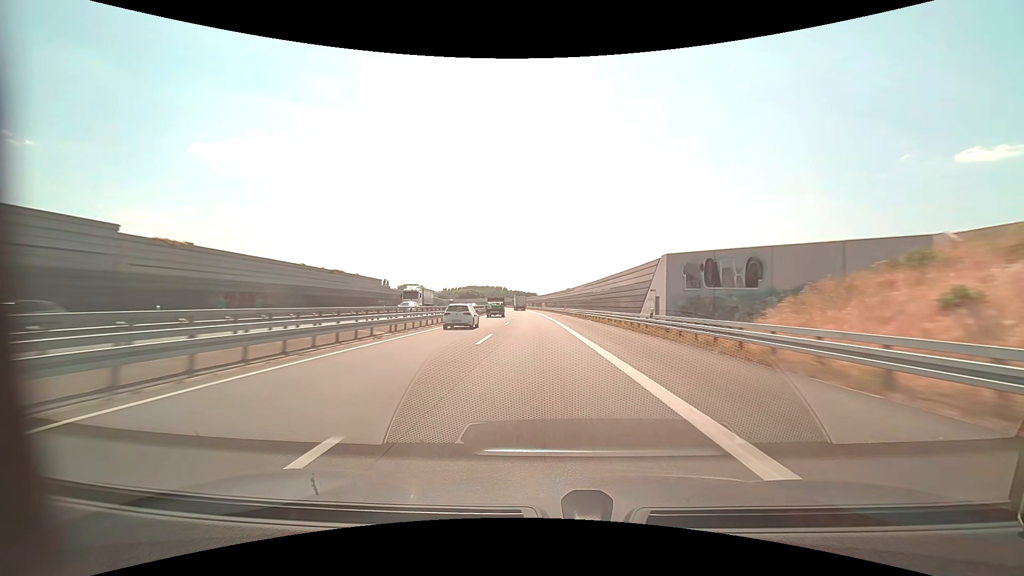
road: motorway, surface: asphalt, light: Day
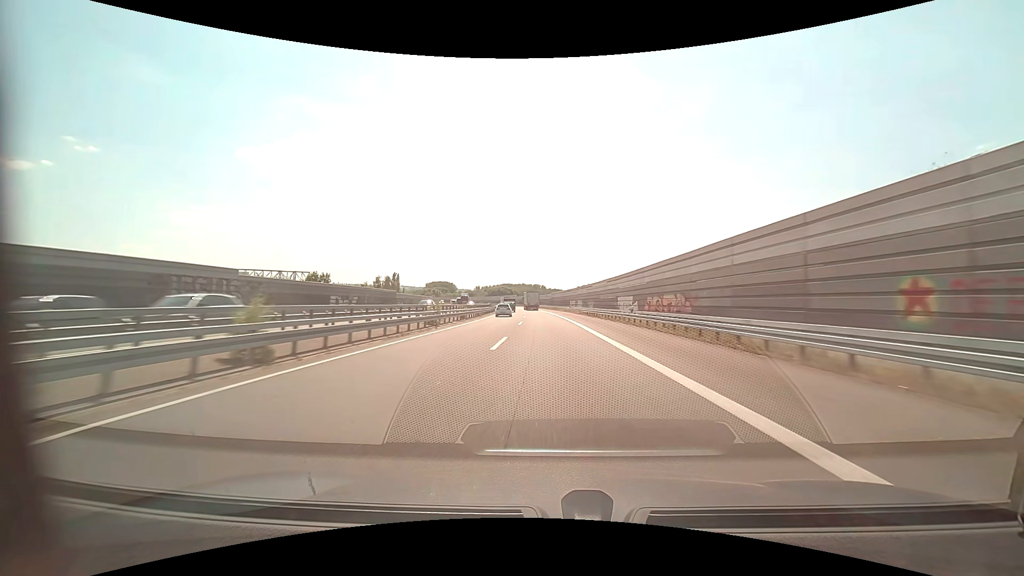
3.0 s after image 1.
(-4.1, +93.2) m; -4°
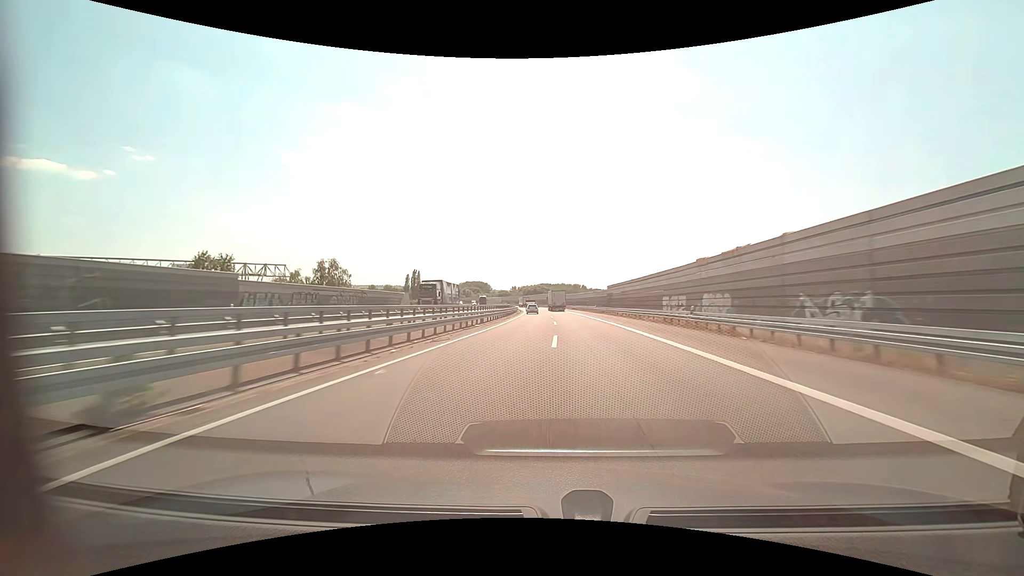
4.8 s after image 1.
(-1.8, +53.5) m; -4°
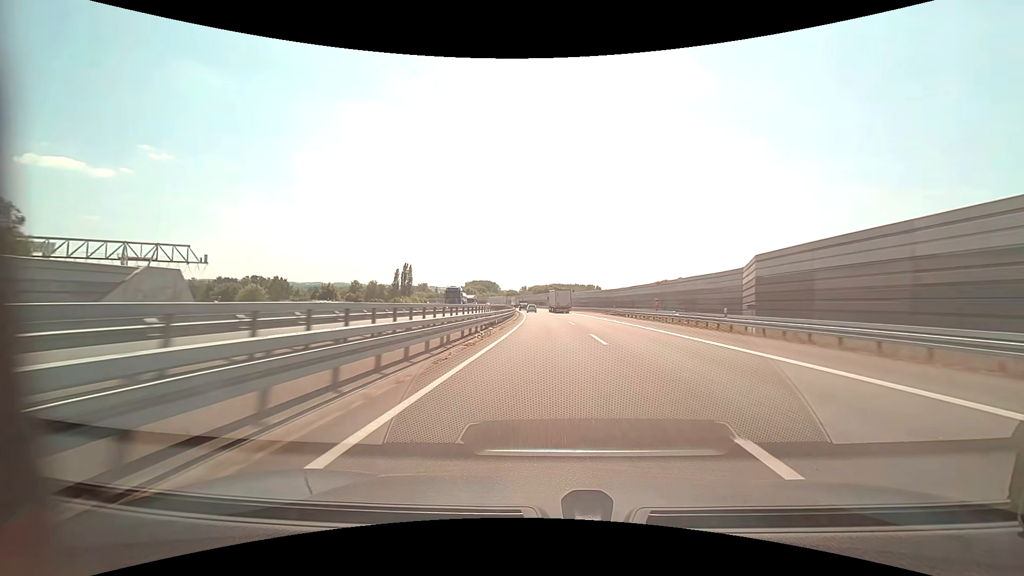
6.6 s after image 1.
(-1.3, +52.9) m; -2°
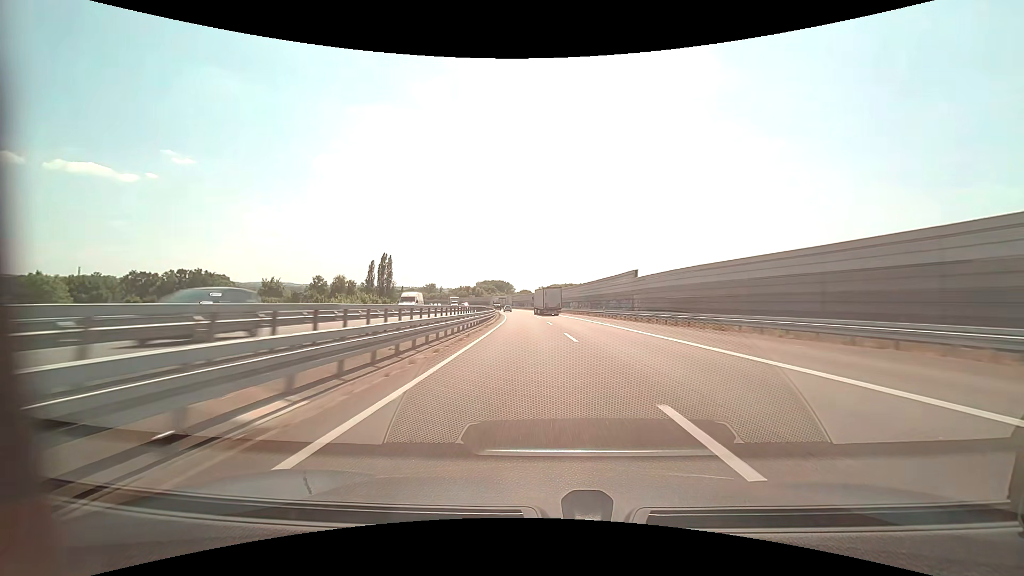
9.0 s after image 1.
(-0.5, +71.2) m; -2°
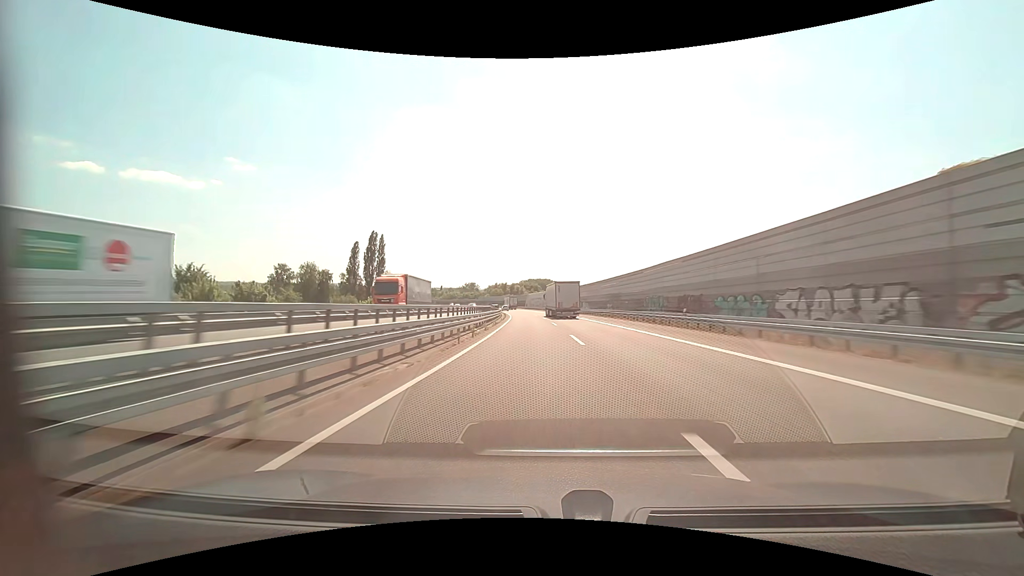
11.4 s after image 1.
(-3.5, +74.3) m; -5°
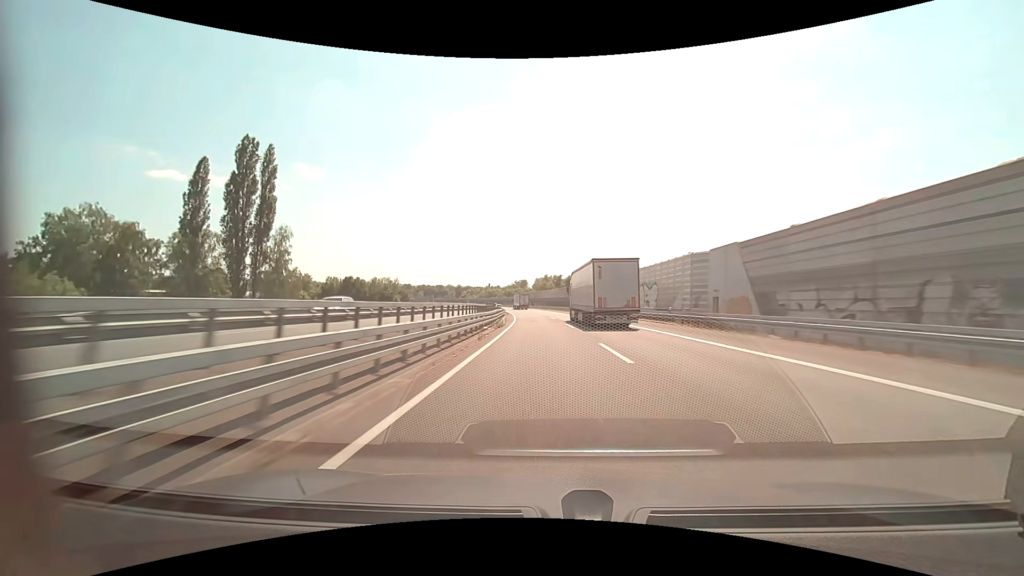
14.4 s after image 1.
(-5.7, +96.8) m; -7°
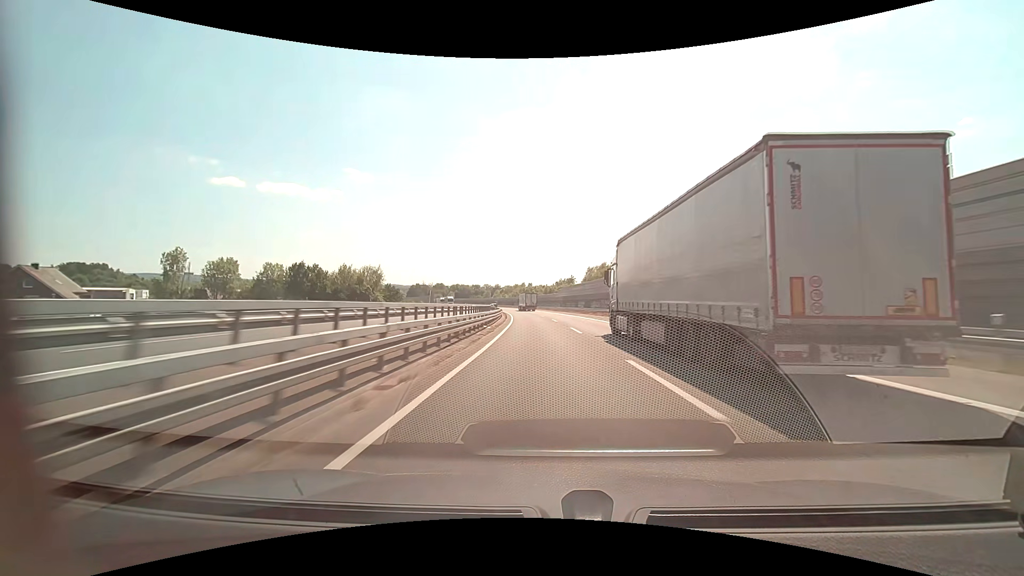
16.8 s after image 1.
(-3.4, +78.2) m; -5°
(0, +10) (0, +20) (-1, +30) (-1, +40) (-2, +50) (-2, +60) (-3, +70) (-4, +80) (-5, +90) (-6, +100) m
